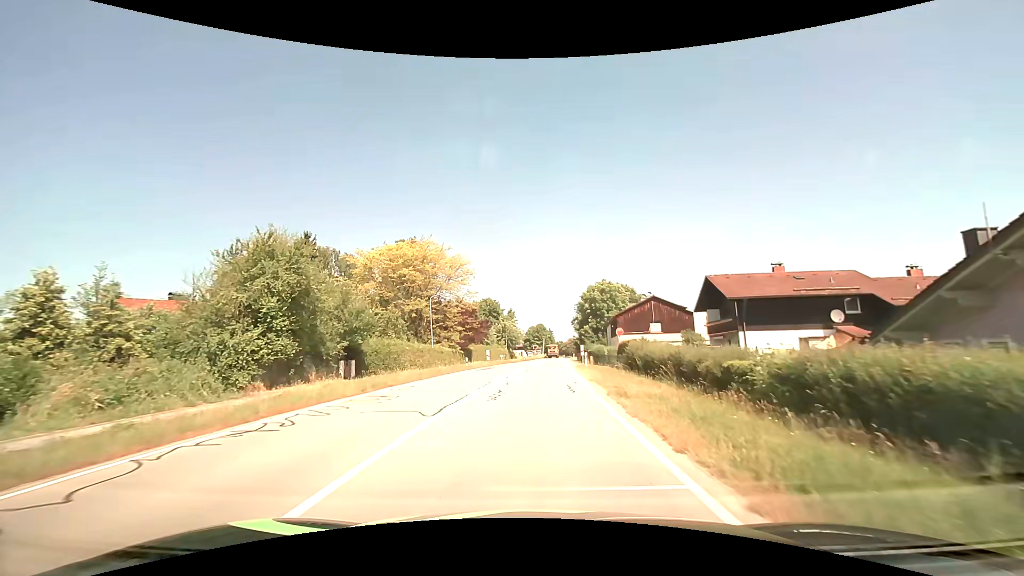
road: secondary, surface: asphalt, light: Day
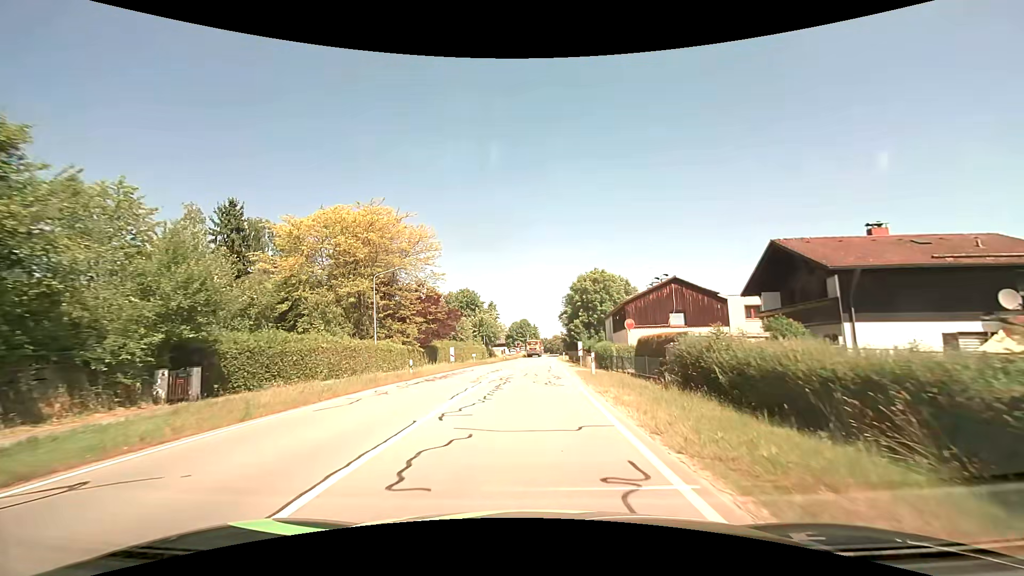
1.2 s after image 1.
(+0.2, +13.3) m; +2°
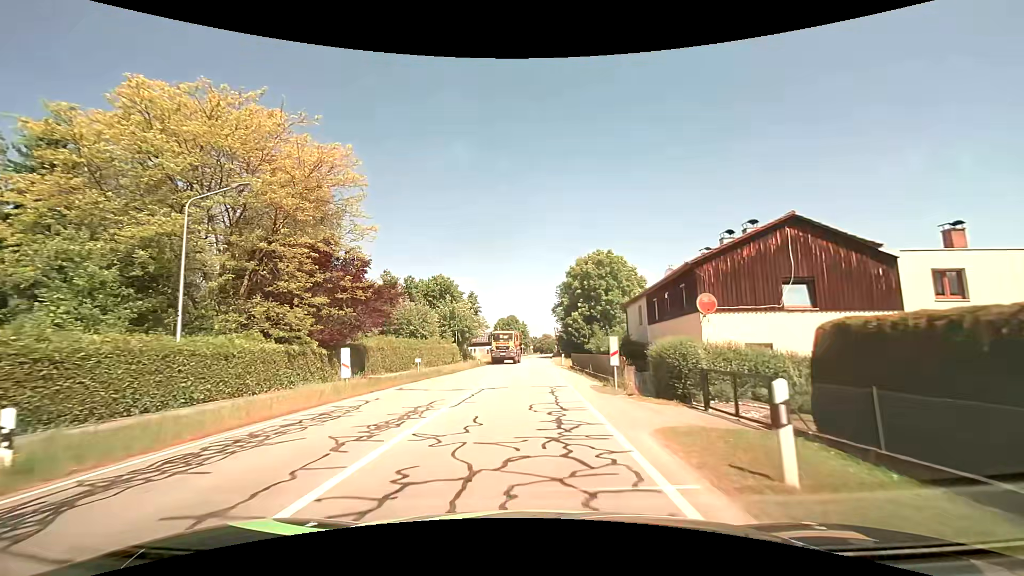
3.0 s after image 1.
(+0.3, +19.1) m; +1°
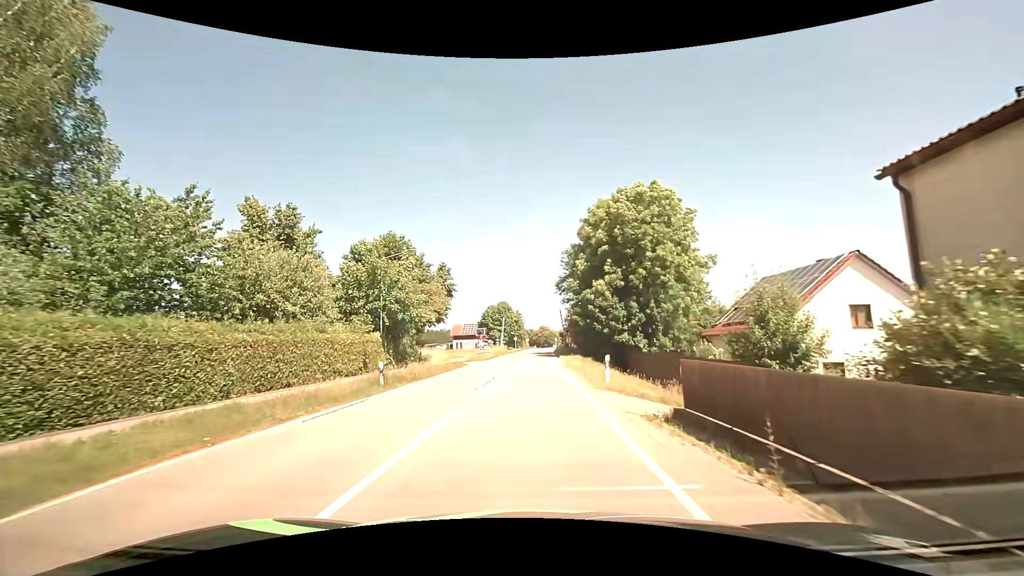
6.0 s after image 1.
(+0.2, +29.1) m; 0°
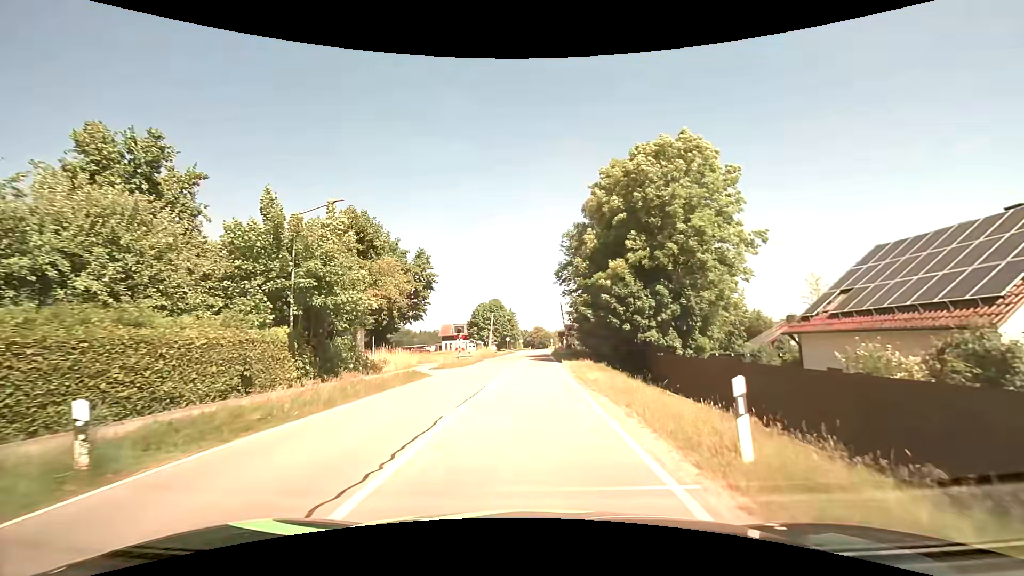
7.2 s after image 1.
(0.0, +11.3) m; 0°
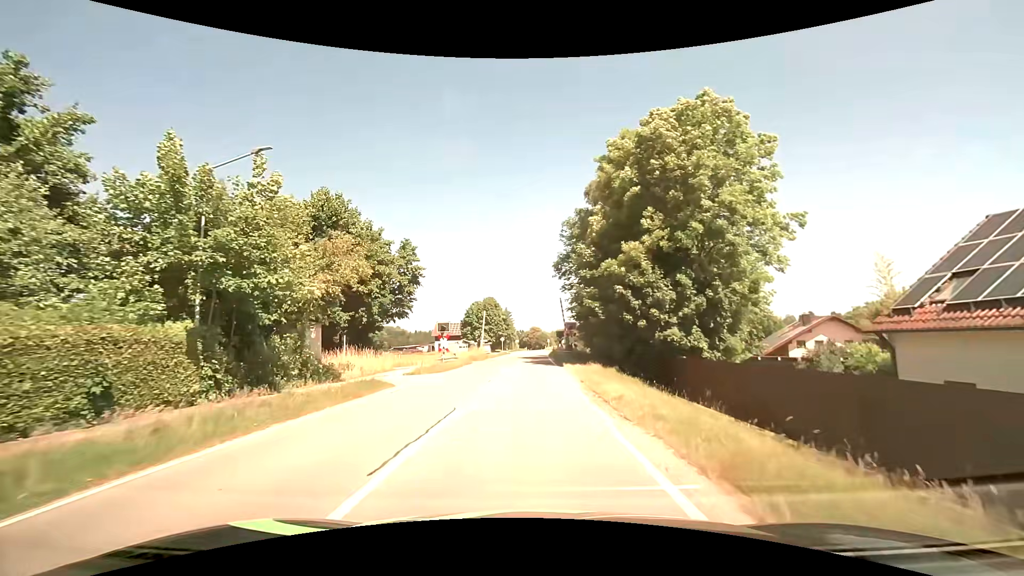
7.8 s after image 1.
(+0.1, +5.5) m; +1°
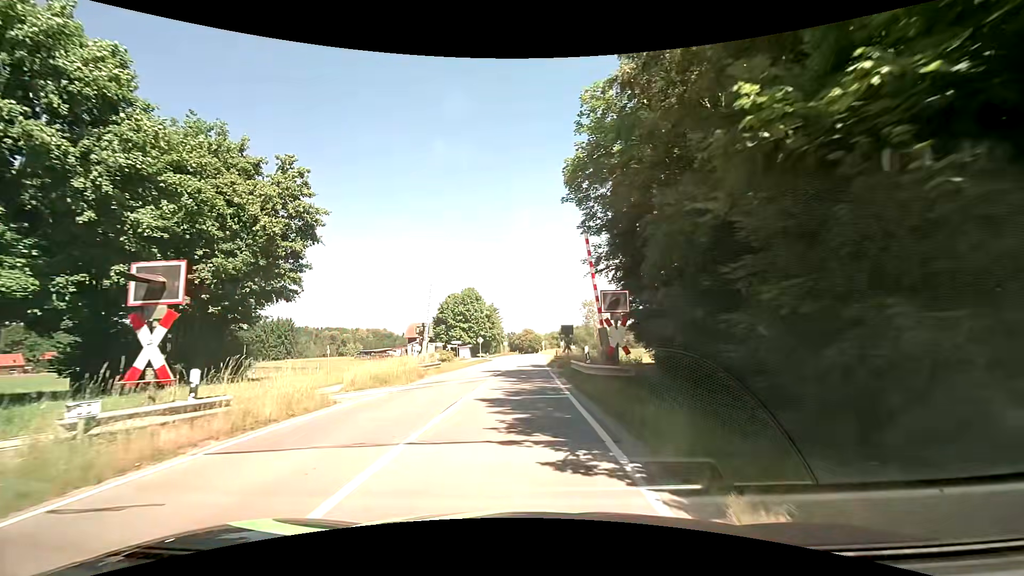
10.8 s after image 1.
(+0.2, +25.5) m; +1°
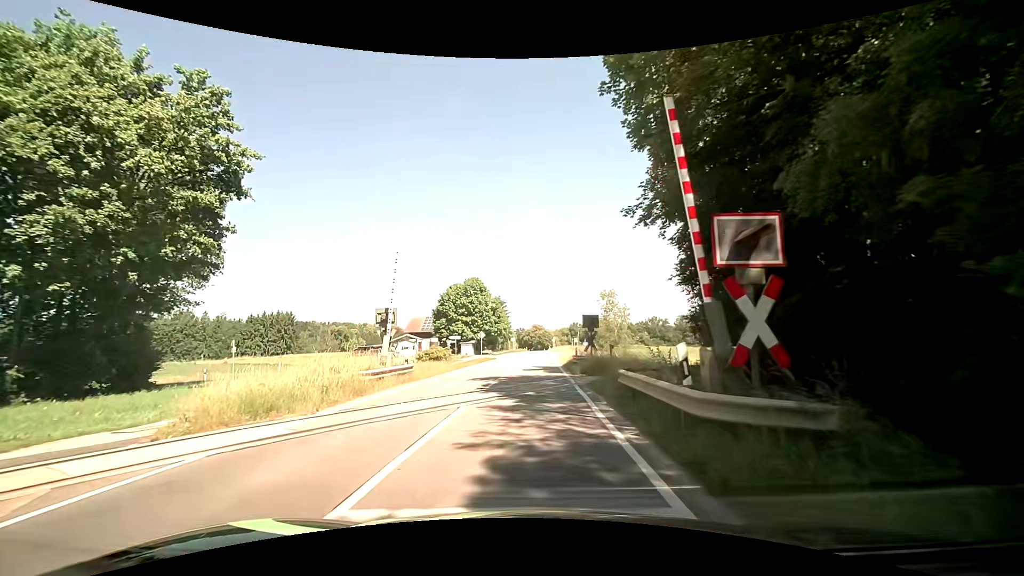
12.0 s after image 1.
(-0.1, +9.5) m; -1°
(0, +10) (0, +20) (0, +30) (0, +40) (0, +50) (0, +60) (0, +70) (+1, +80) (+1, +90) (+1, +100) m
